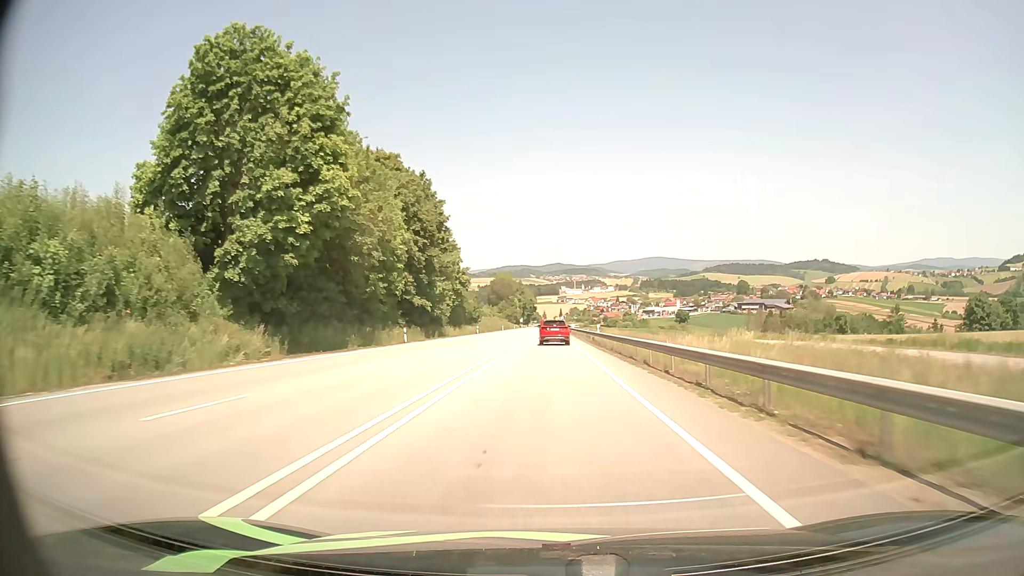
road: primary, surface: asphalt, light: Day
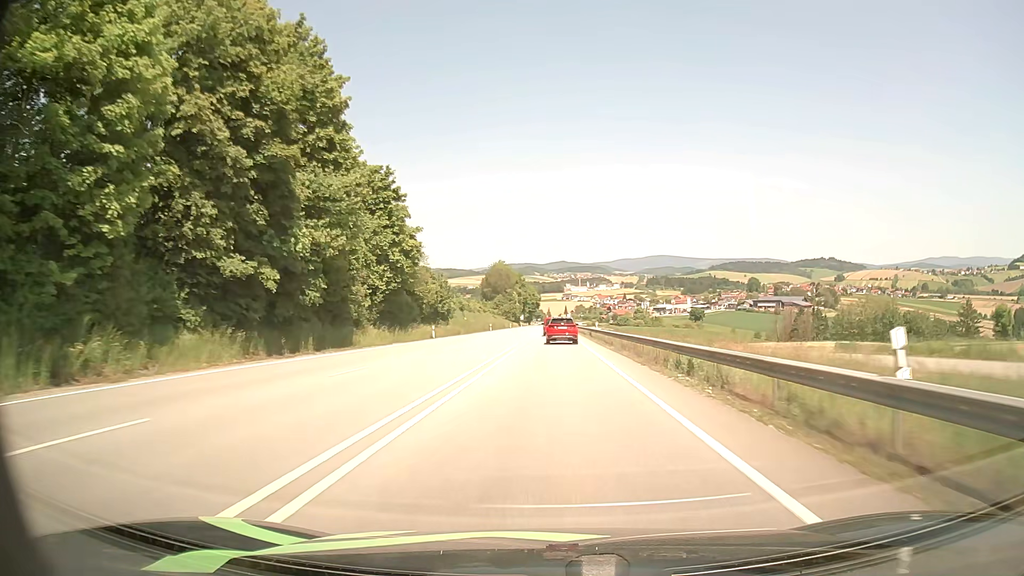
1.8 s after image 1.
(-0.1, +40.2) m; 0°
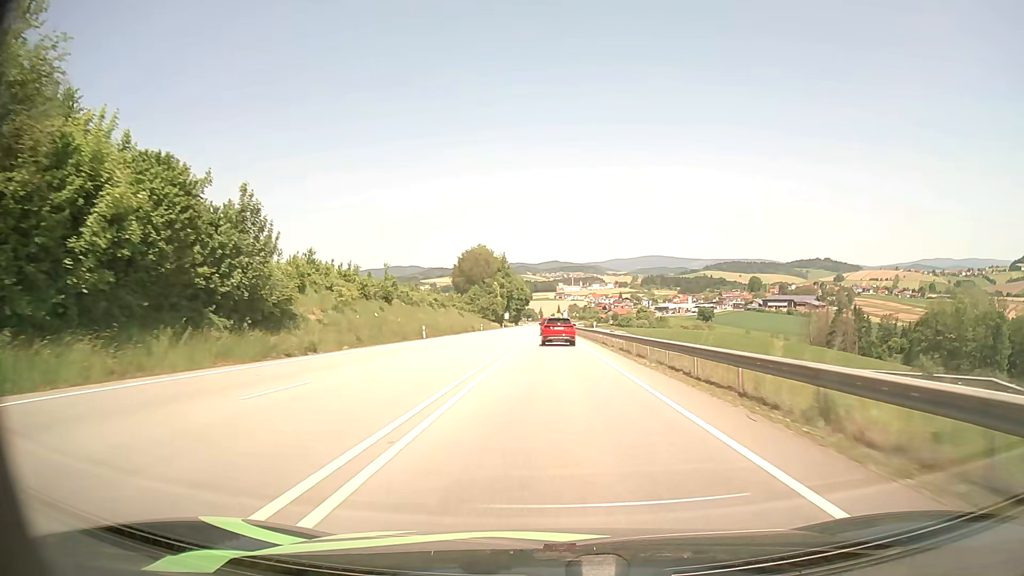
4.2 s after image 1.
(+0.1, +53.7) m; +1°
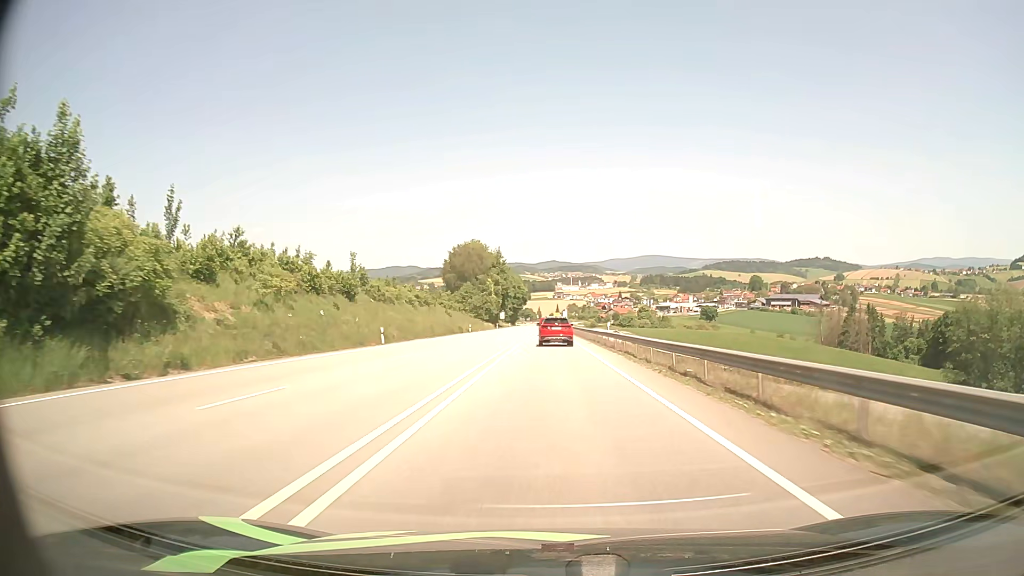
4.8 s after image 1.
(0.0, +13.5) m; 0°
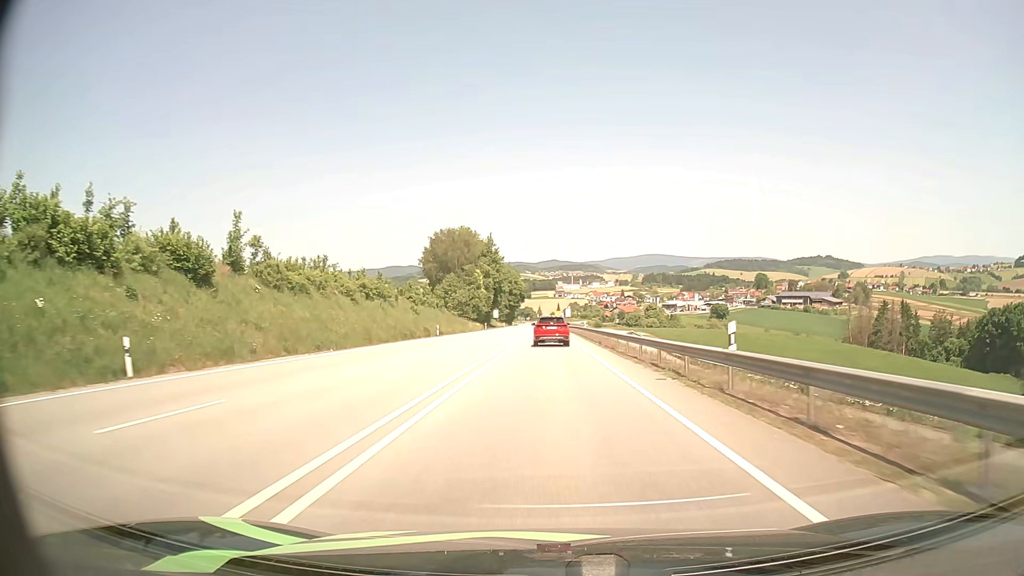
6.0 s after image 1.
(0.0, +26.7) m; 0°
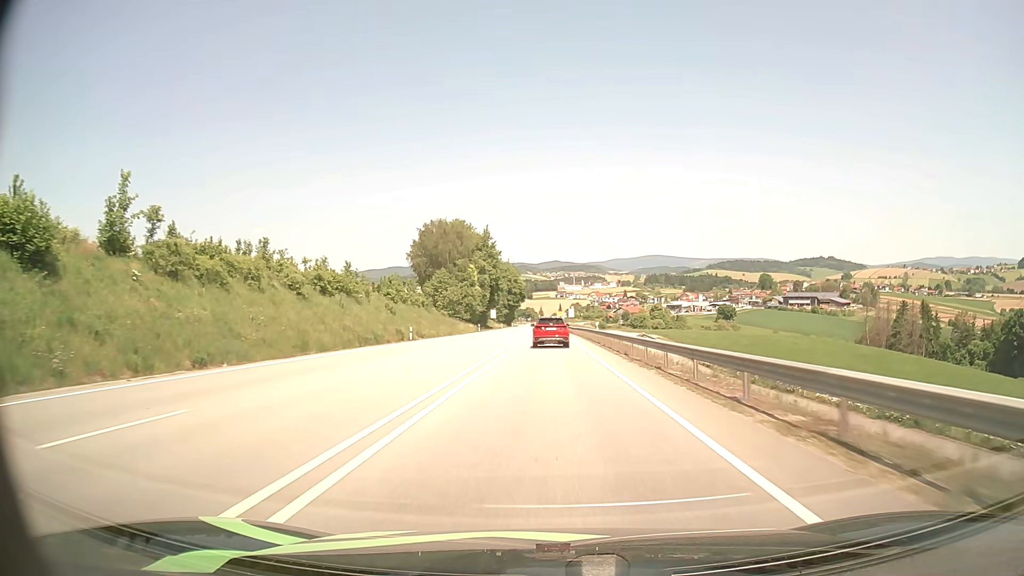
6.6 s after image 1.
(0.0, +13.2) m; 0°
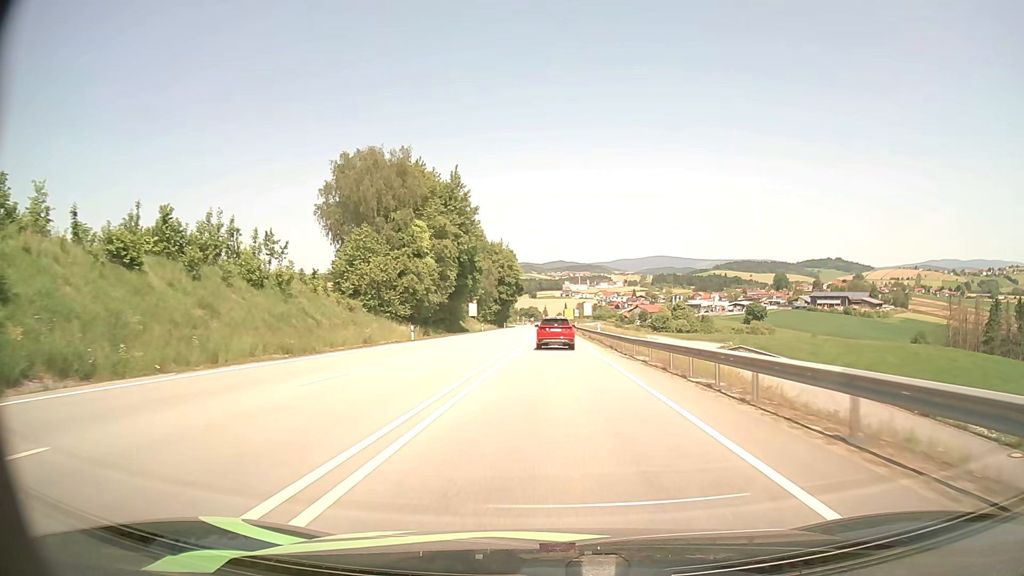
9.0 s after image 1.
(-0.3, +52.0) m; 0°
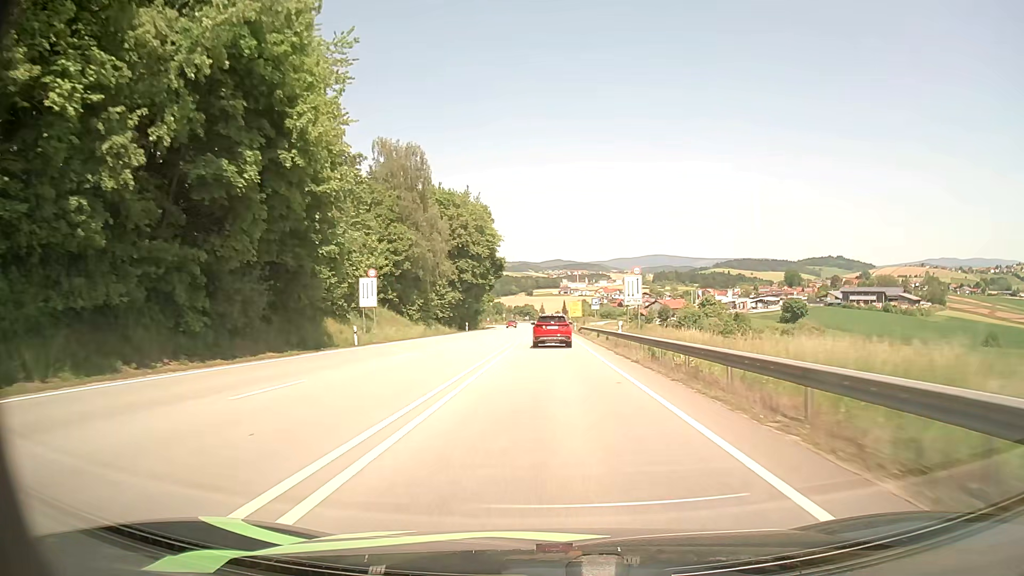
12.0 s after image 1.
(+0.3, +63.2) m; 0°
(0, +10) (0, +20) (0, +30) (0, +40) (0, +50) (0, +60) (0, +70) (0, +80) (0, +90) (0, +100) m
